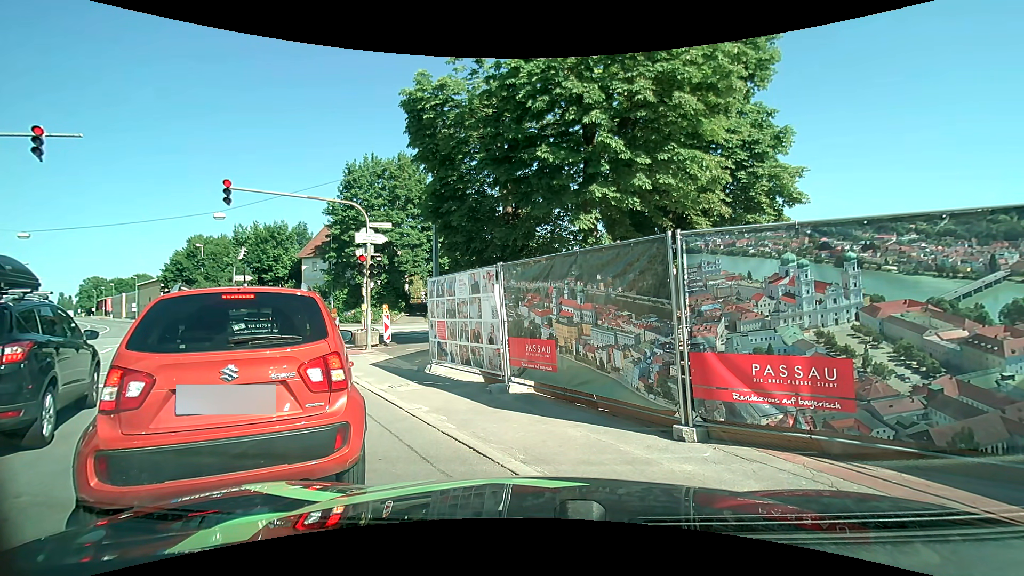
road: primary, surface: asphalt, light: Day
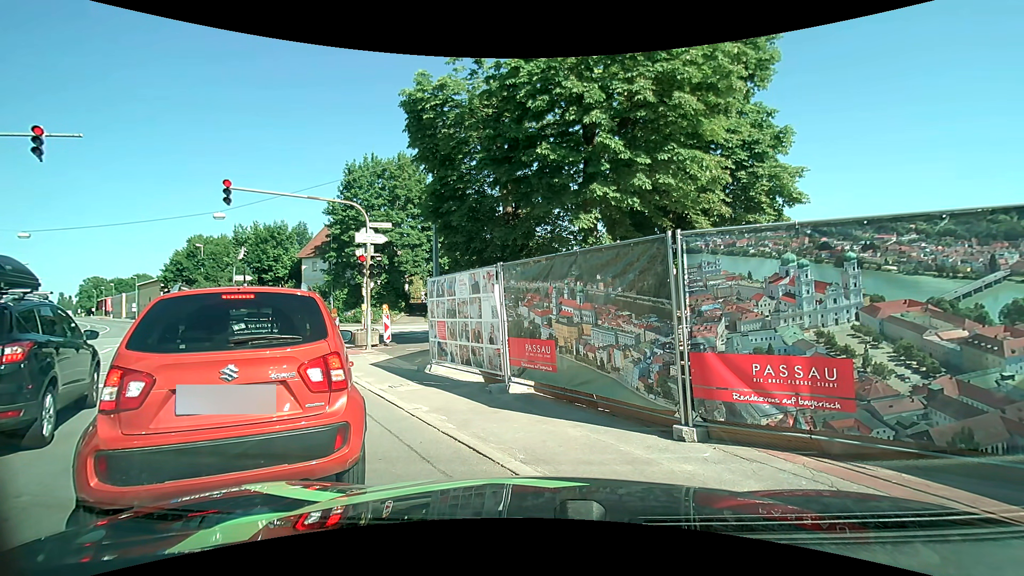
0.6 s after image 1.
(0.0, 0.0) m; 0°
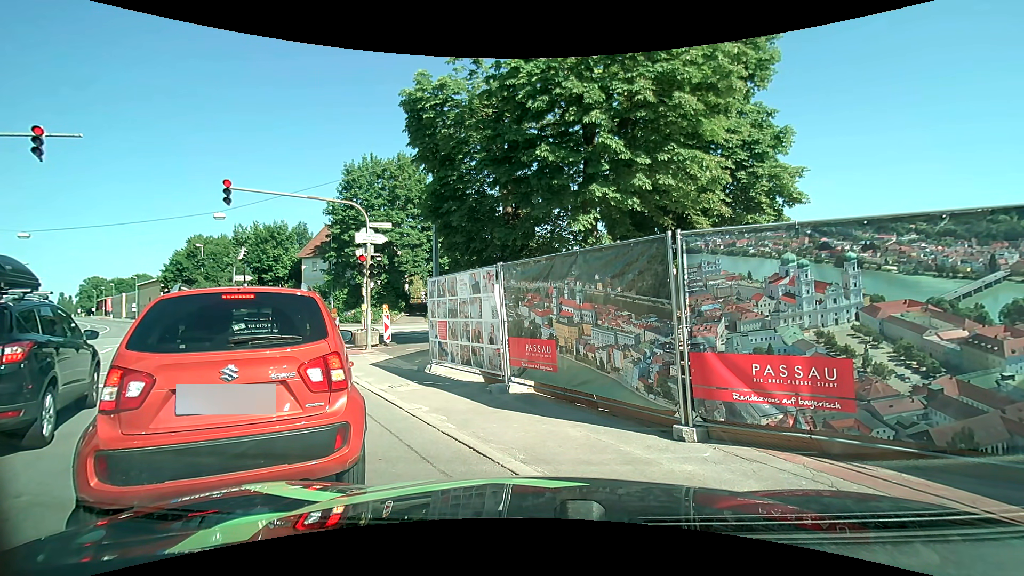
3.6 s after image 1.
(0.0, 0.0) m; 0°
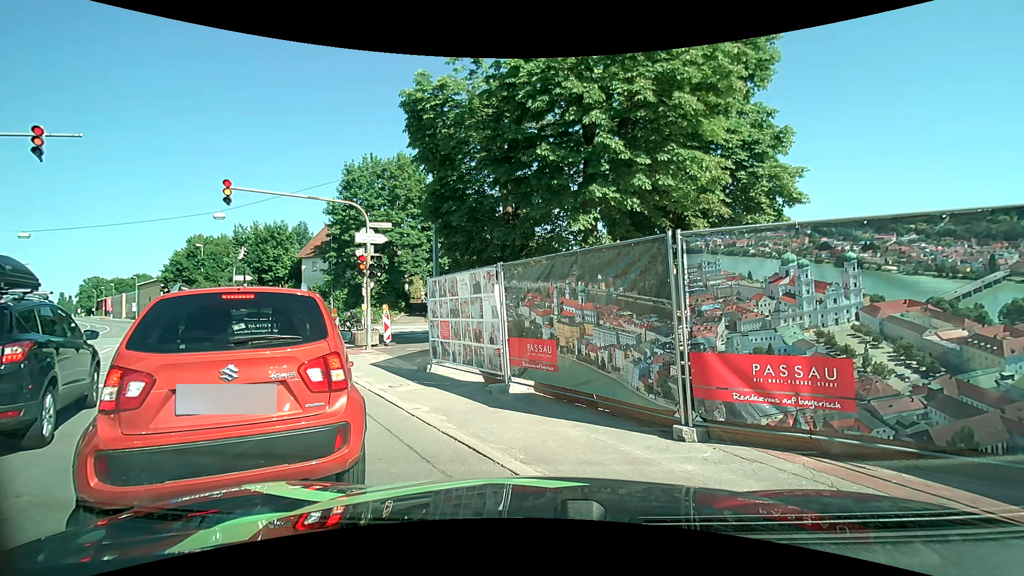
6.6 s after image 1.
(0.0, 0.0) m; 0°
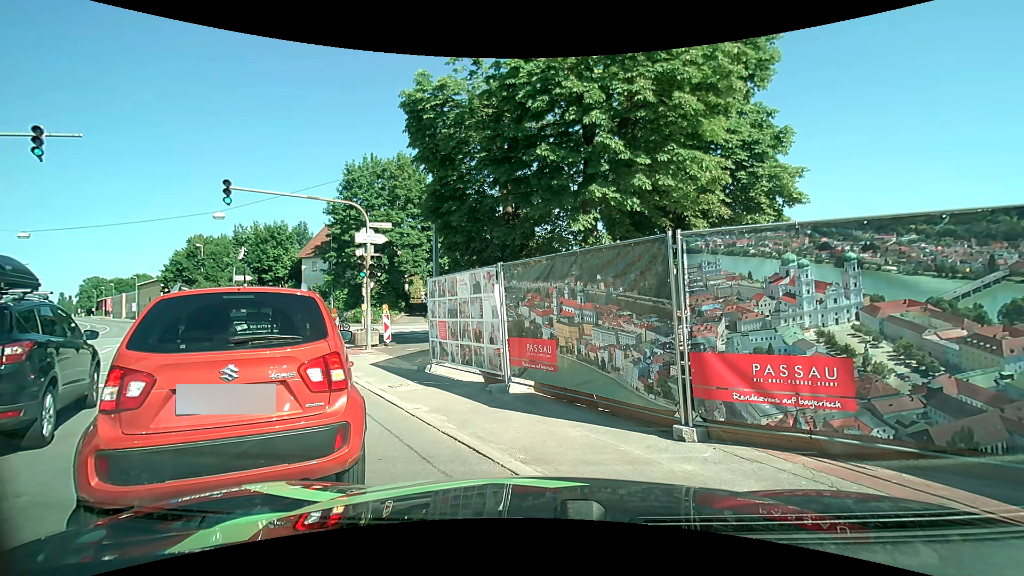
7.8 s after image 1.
(0.0, 0.0) m; 0°
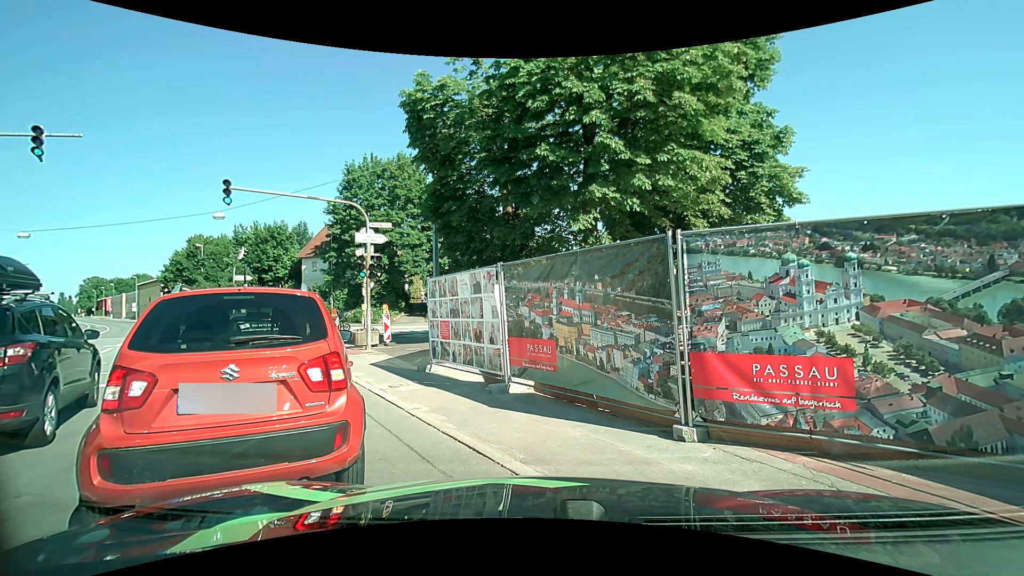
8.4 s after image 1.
(0.0, 0.0) m; 0°
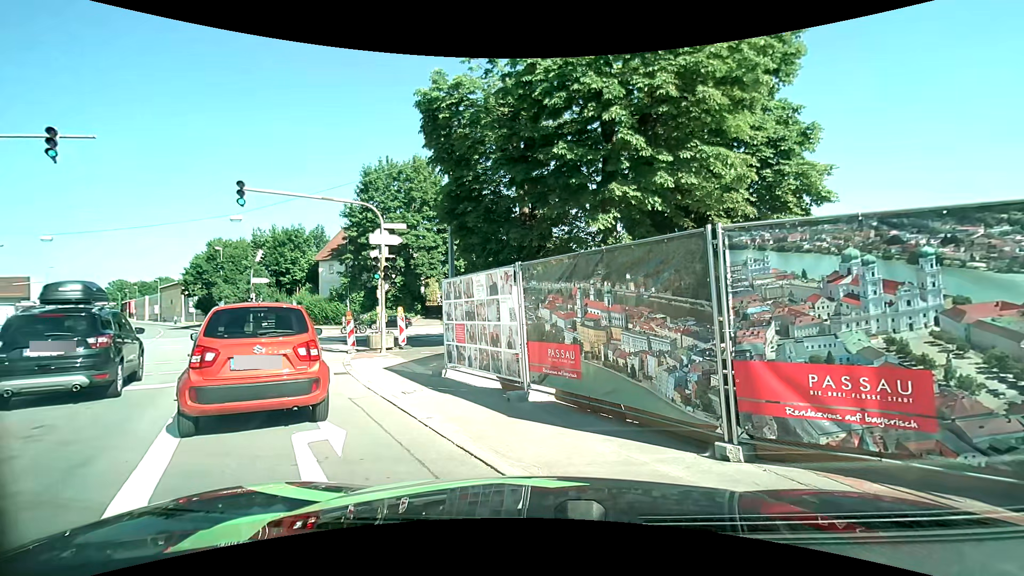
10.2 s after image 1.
(0.0, +0.5) m; 0°
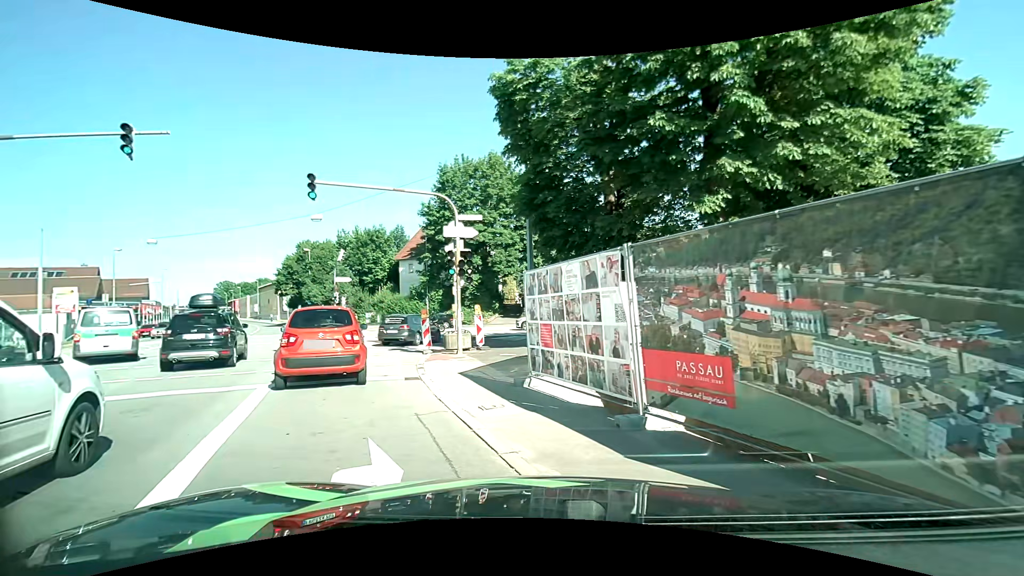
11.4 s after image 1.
(-0.2, +1.8) m; -9°
(-3, +9) (-8, +18) (-8, +28) (-2, +36) (+6, +41) (+16, +41) (+26, +38) (+35, +35) (+45, +33) (+55, +35) m
